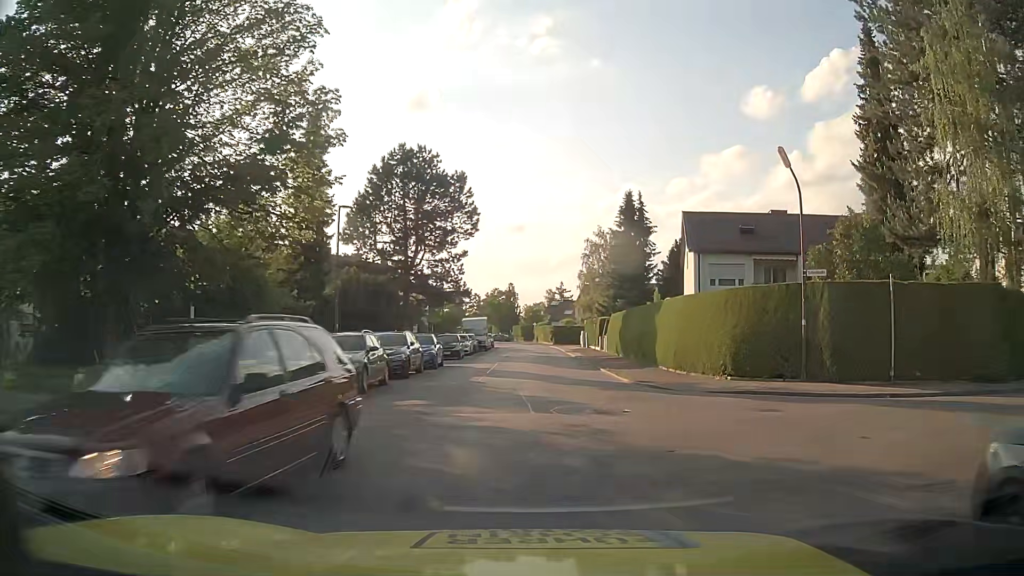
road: residential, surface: asphalt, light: Day
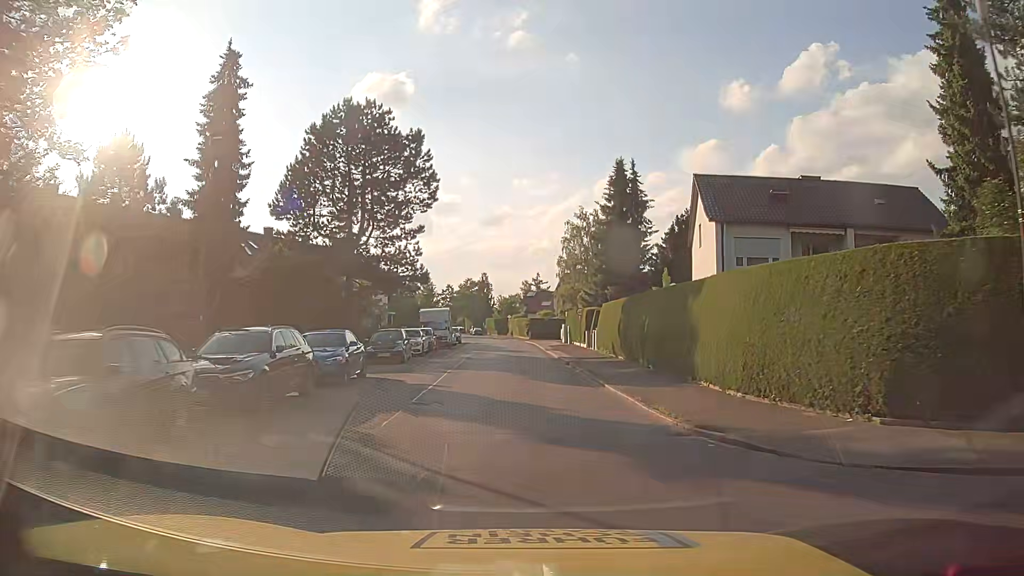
(+0.3, +10.2) m; +2°
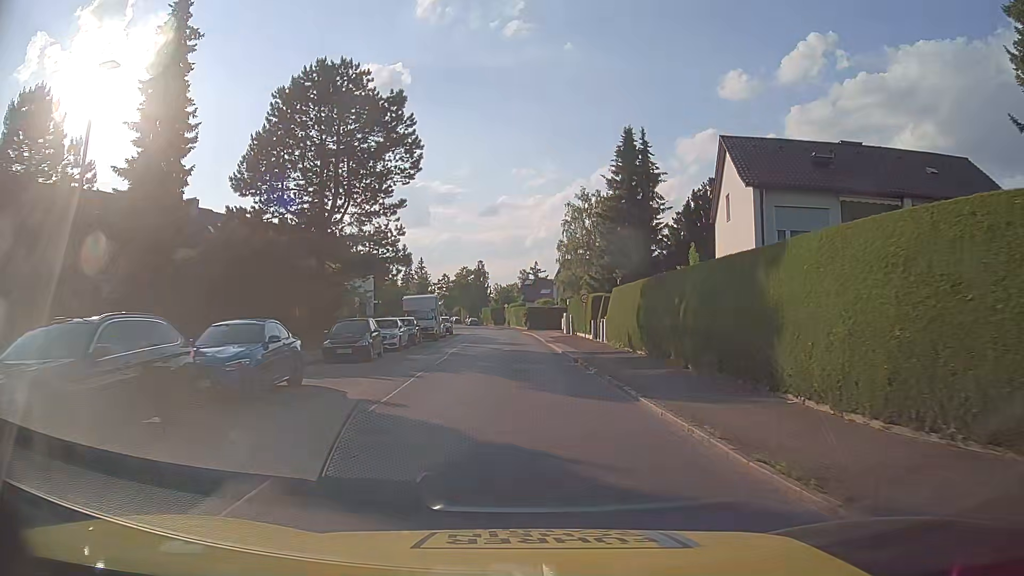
(0.0, +5.8) m; 0°
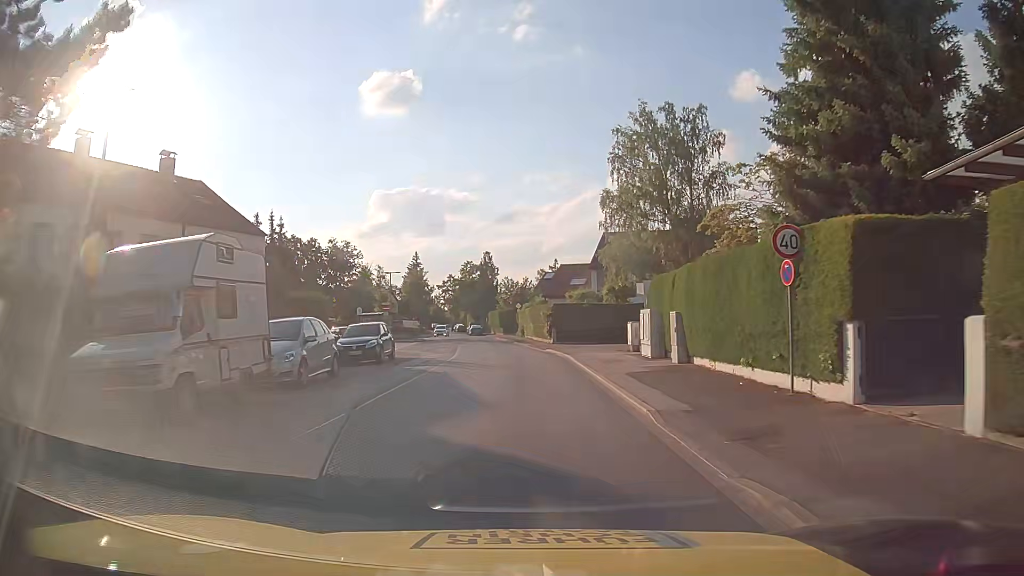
(-0.4, +32.2) m; -2°
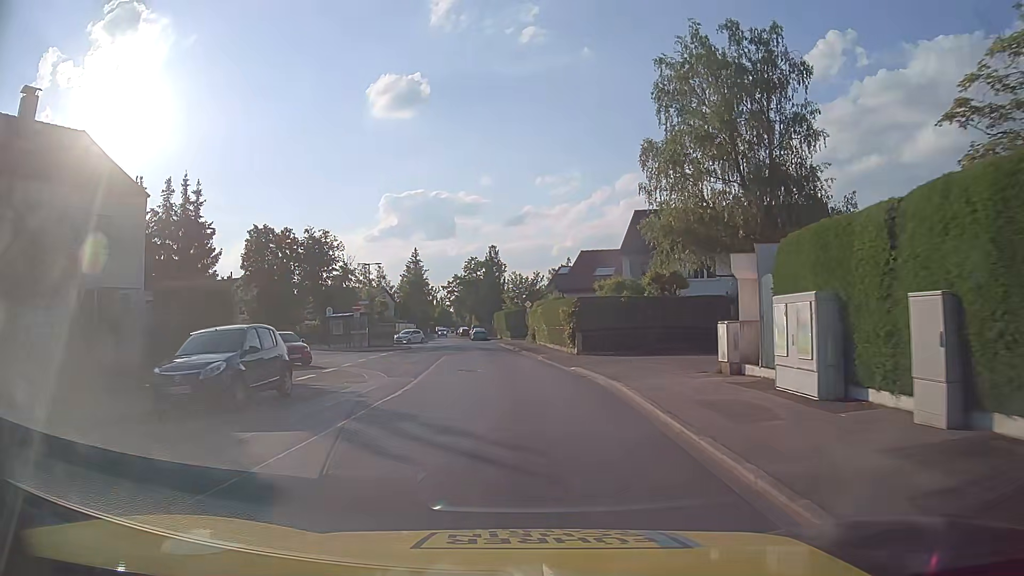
(0.0, +13.1) m; -1°
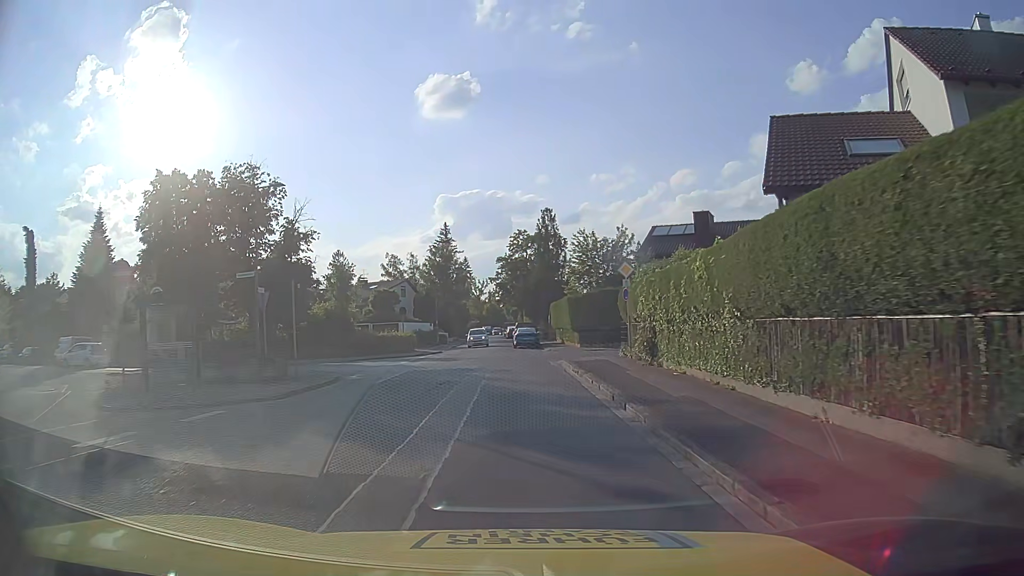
(-1.1, +31.1) m; -4°
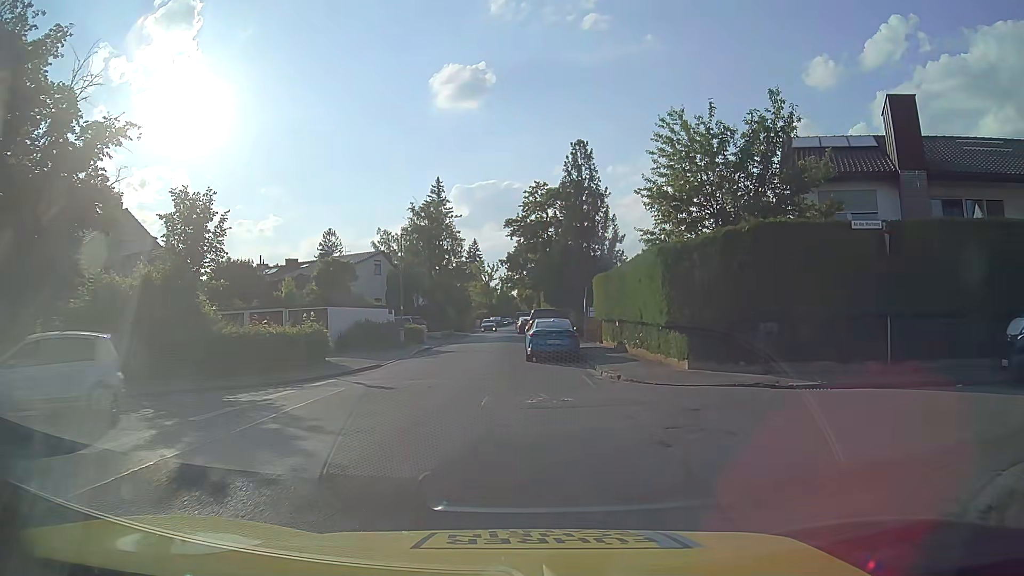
(-0.7, +23.7) m; -2°
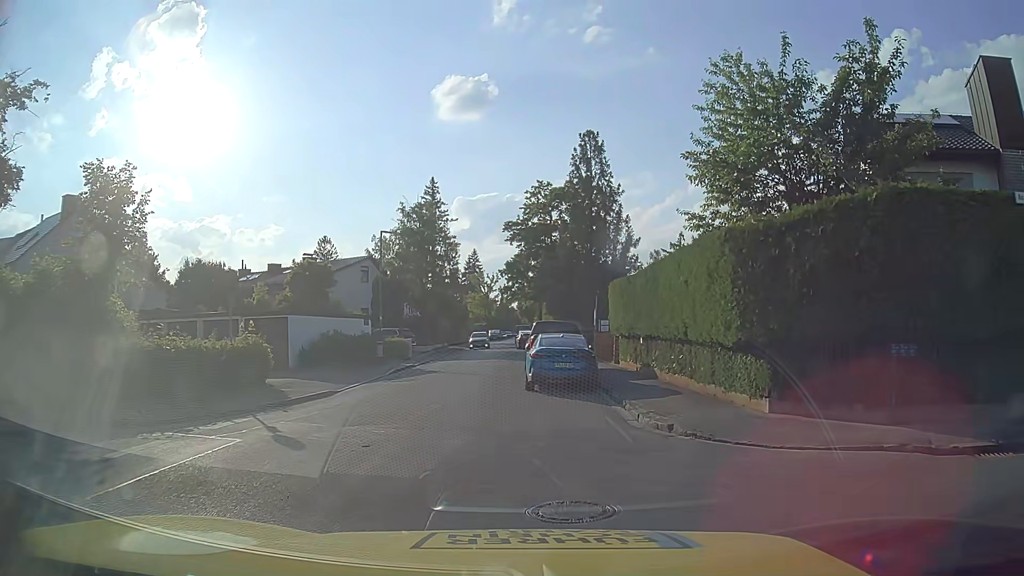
(0.0, +5.5) m; 0°
(0, +10) (-2, +20) (-3, +30) (-3, +40) (-3, +50) (-3, +60) (-3, +70) (-3, +80) (-2, +90) (-1, +100) m
